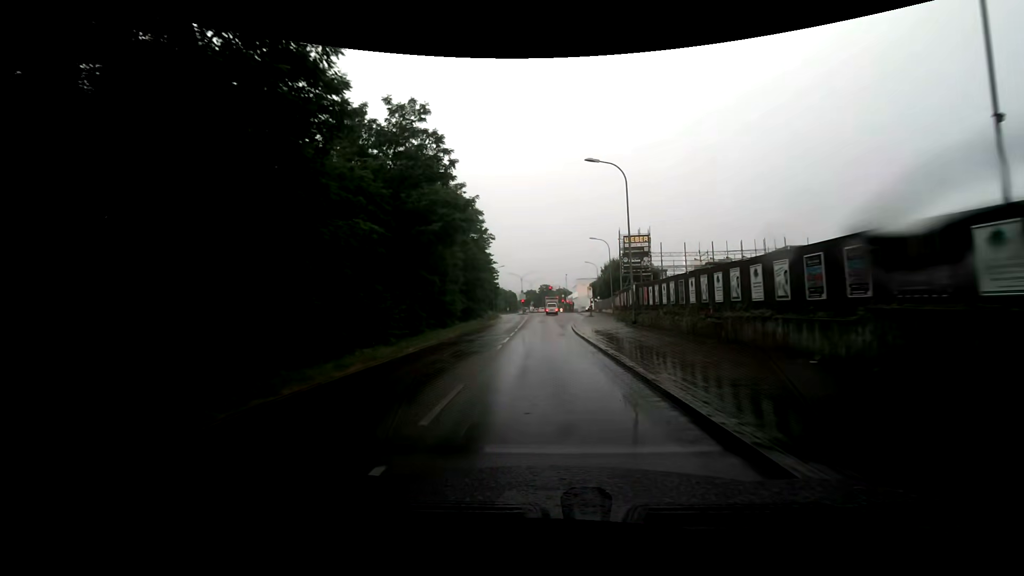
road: secondary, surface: asphalt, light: Day
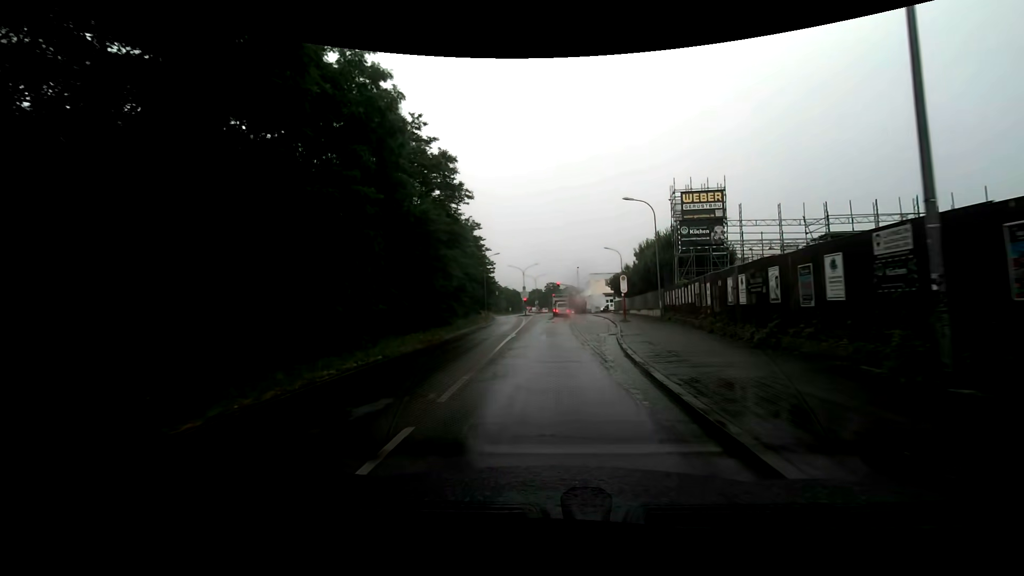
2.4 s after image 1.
(+0.3, +21.3) m; 0°
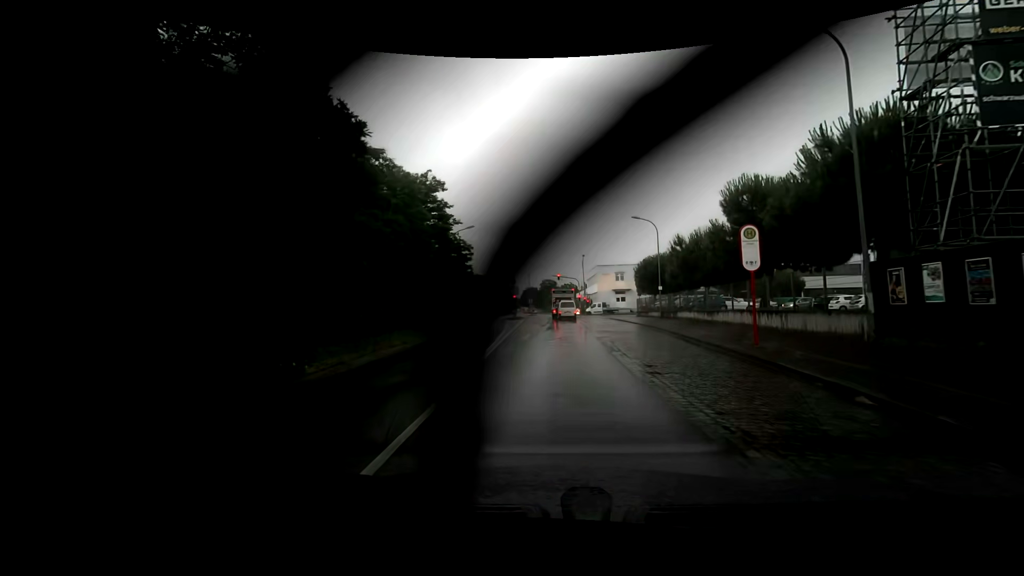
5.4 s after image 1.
(-0.2, +23.6) m; 0°
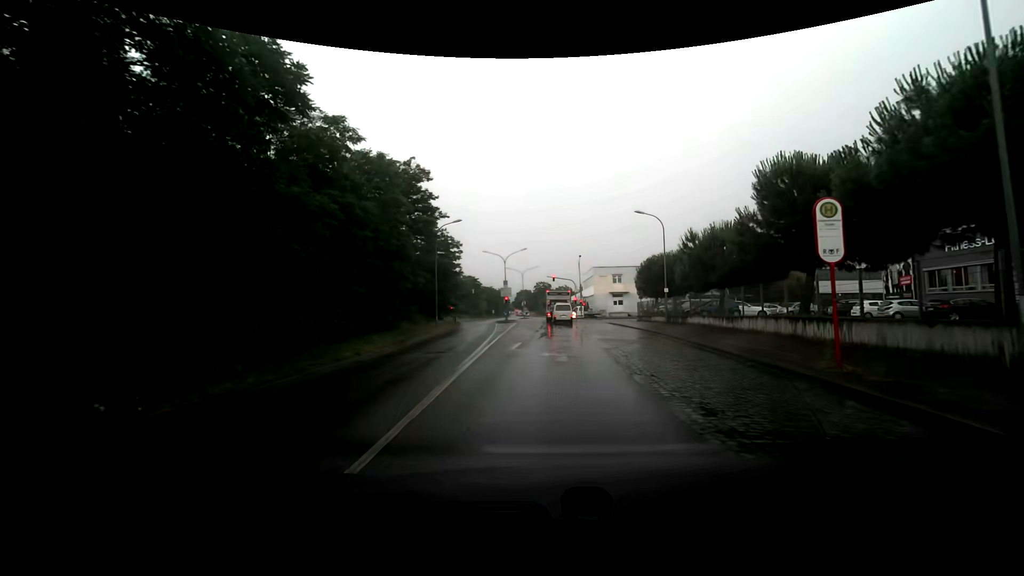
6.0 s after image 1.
(0.0, +4.4) m; +1°
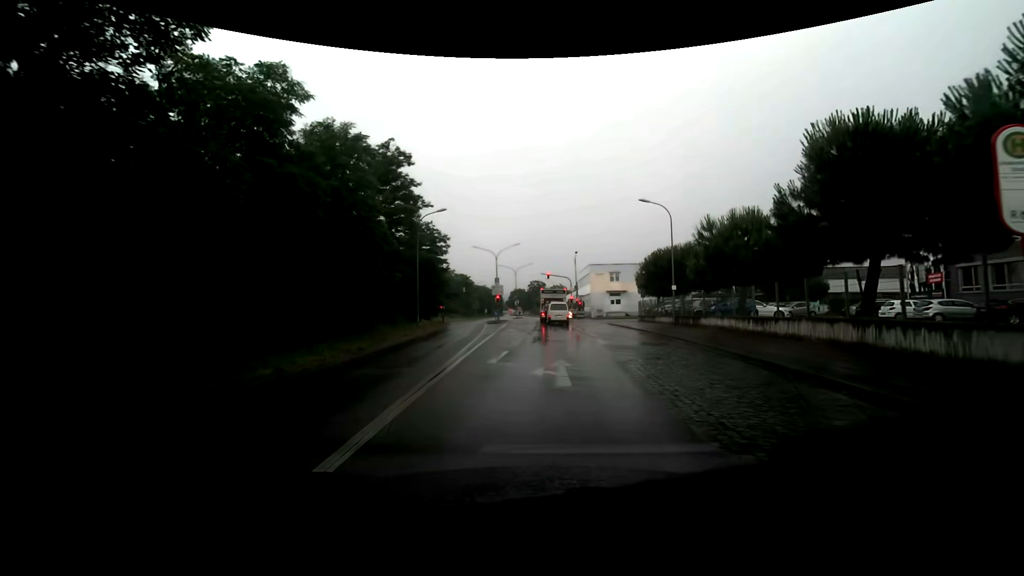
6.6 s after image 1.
(0.0, +4.3) m; 0°
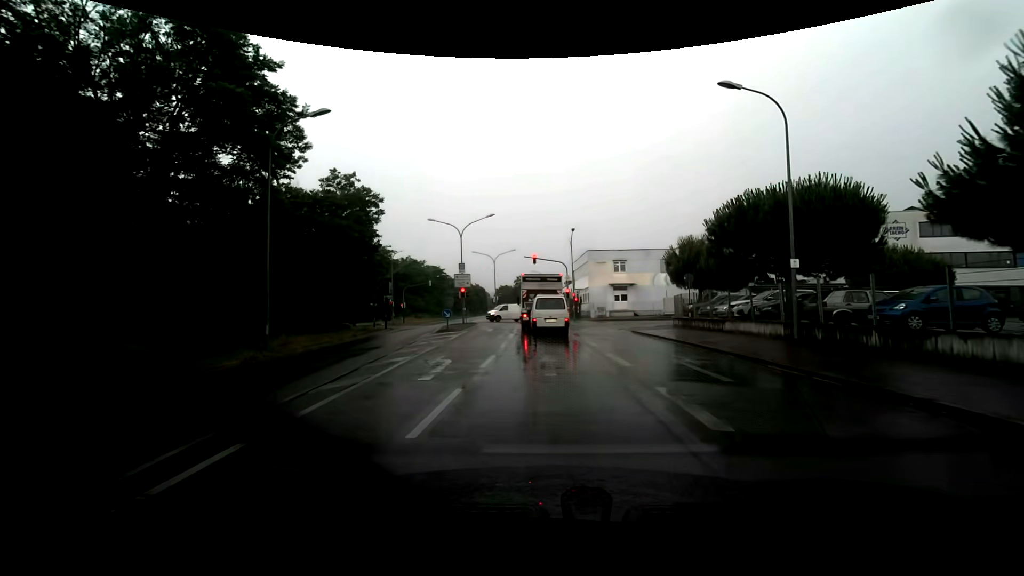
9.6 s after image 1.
(+0.3, +19.1) m; +1°
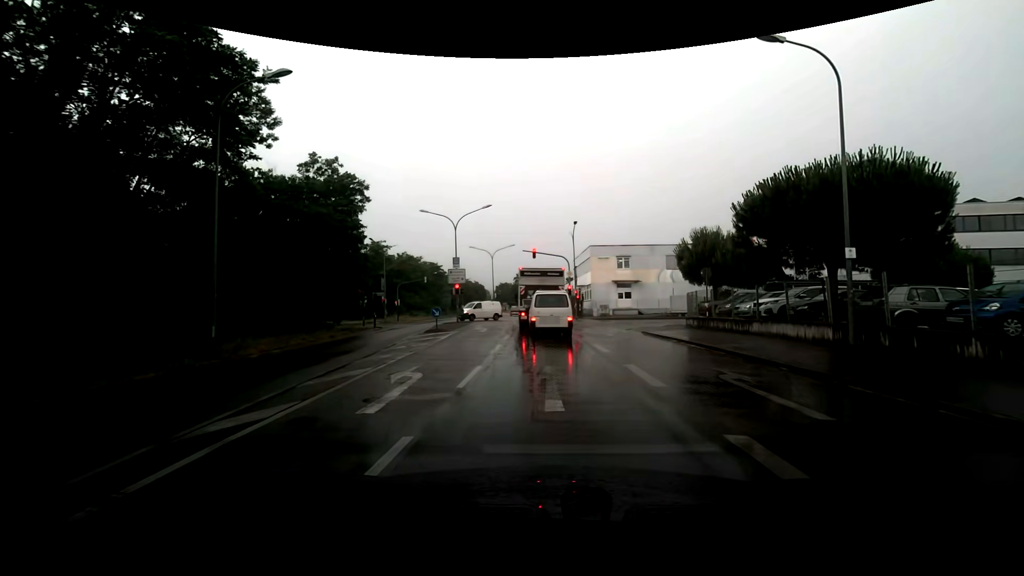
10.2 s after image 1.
(0.0, +3.0) m; 0°
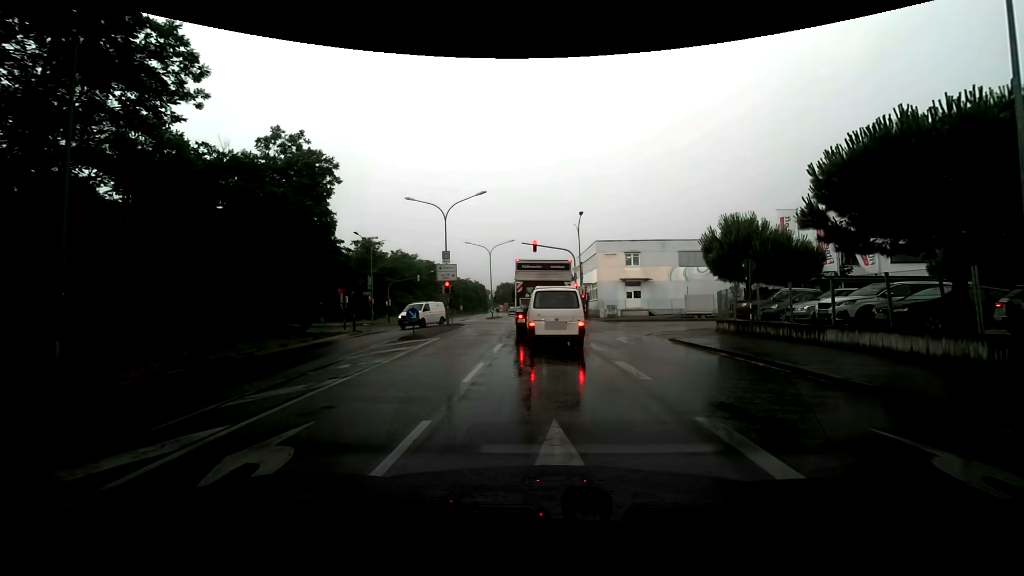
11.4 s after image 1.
(0.0, +5.0) m; -1°
(0, +10) (0, +20) (0, +30) (-1, +40) (-2, +50) (-2, +60) (-3, +70) (-4, +80) (-4, +90) (-5, +100) m
